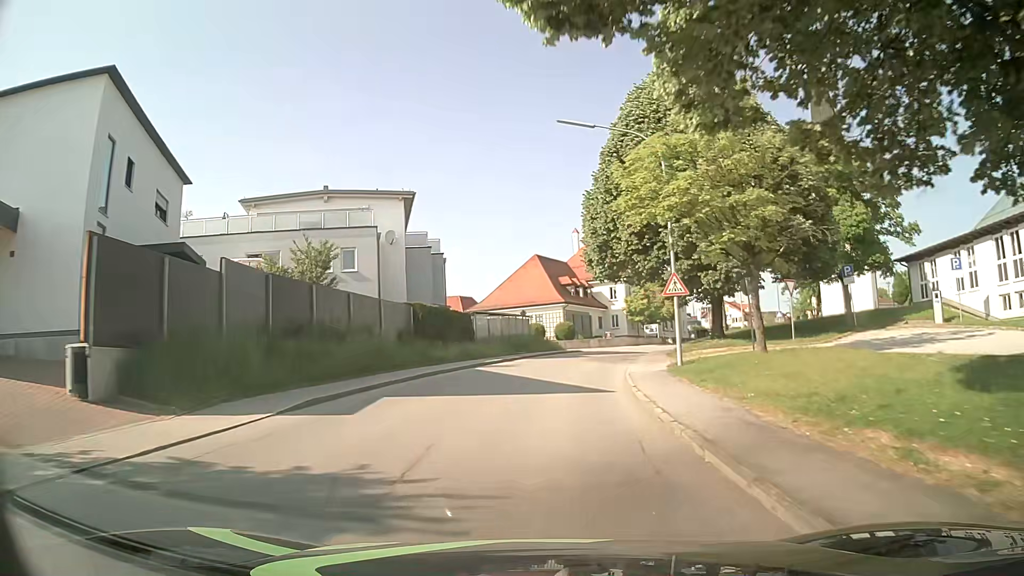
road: tertiary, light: Day
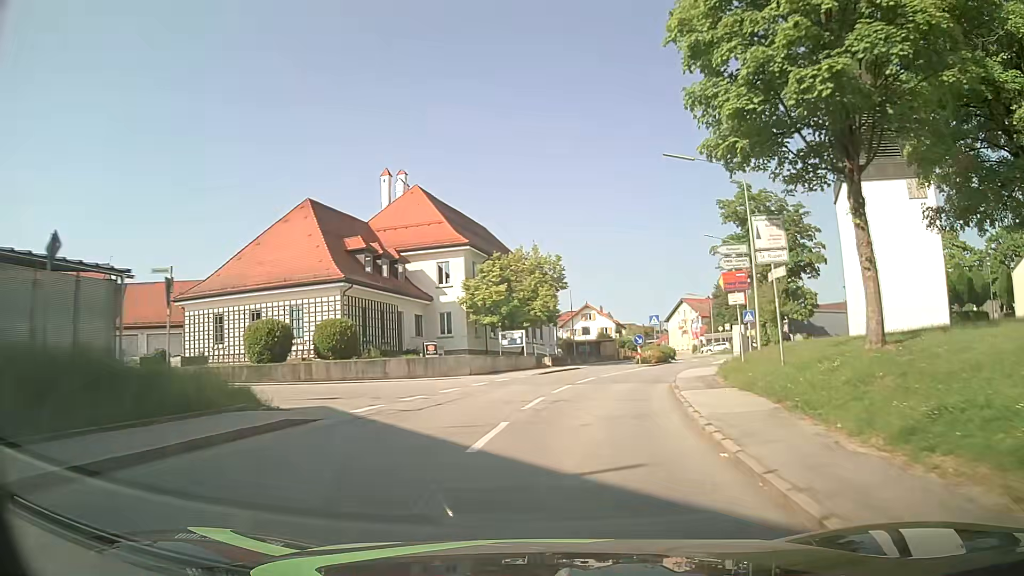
(+4.5, +37.6) m; +15°
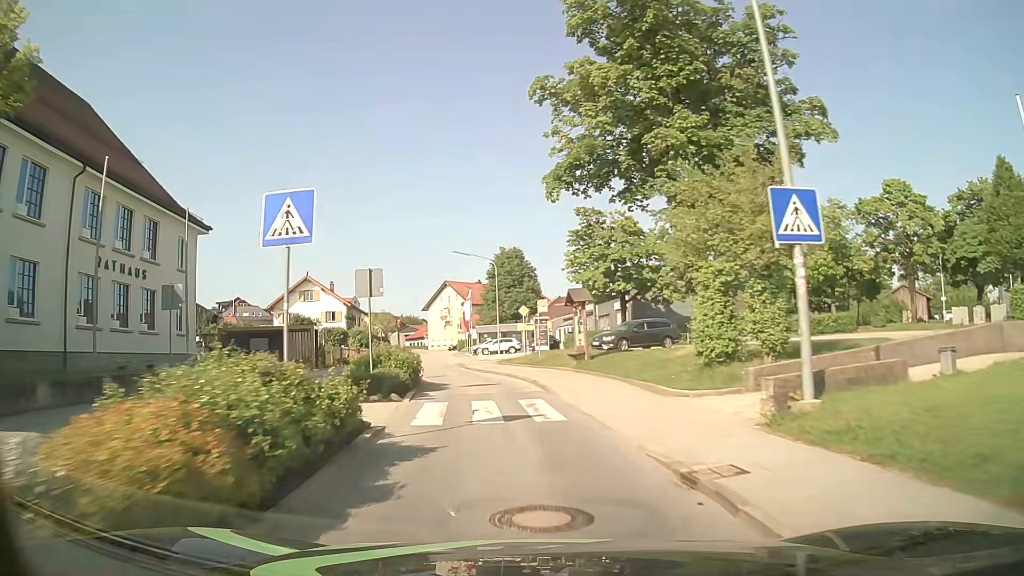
(+8.4, +37.0) m; +21°
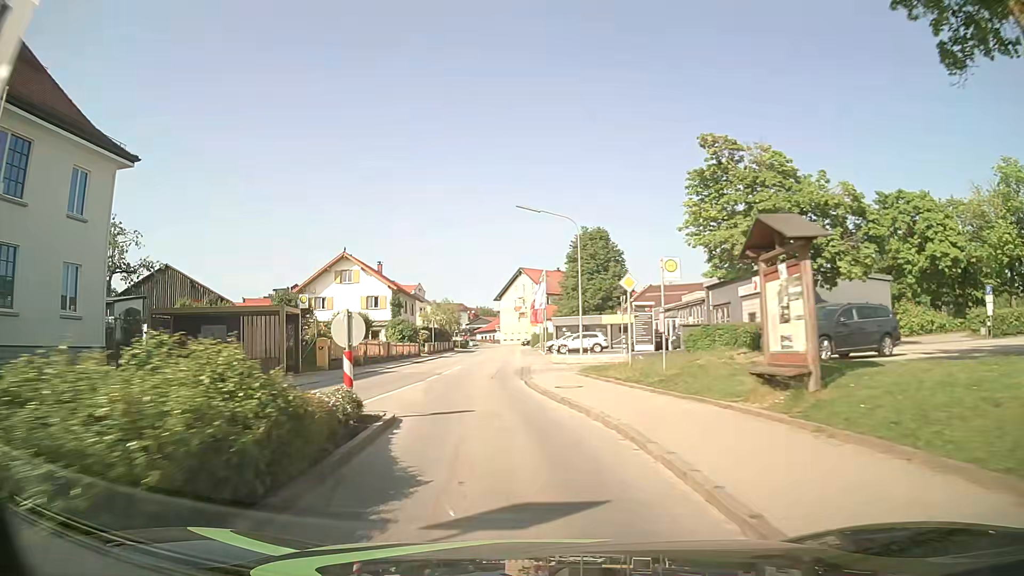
(-0.9, +15.5) m; -7°
